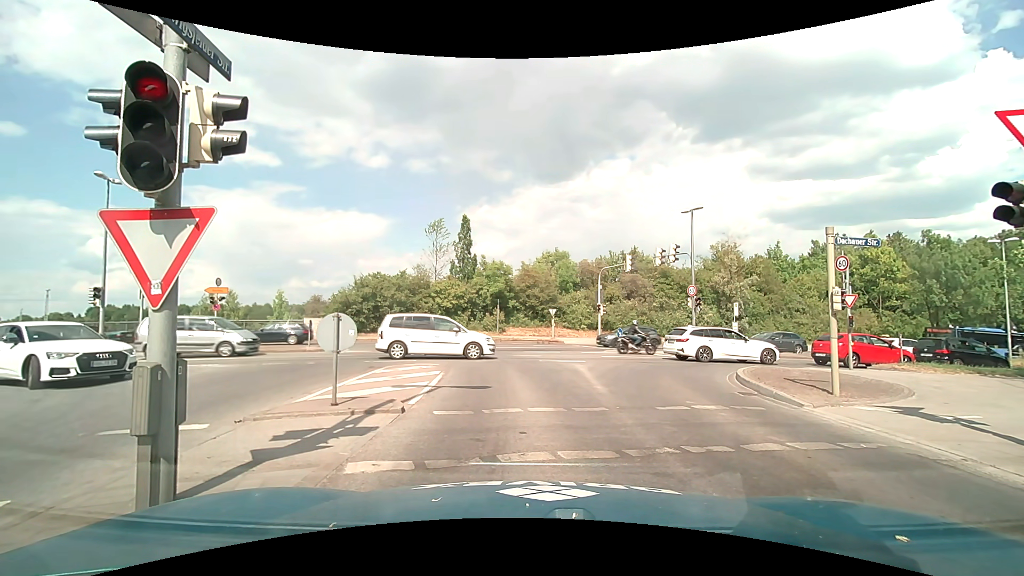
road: tertiary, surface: asphalt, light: Day
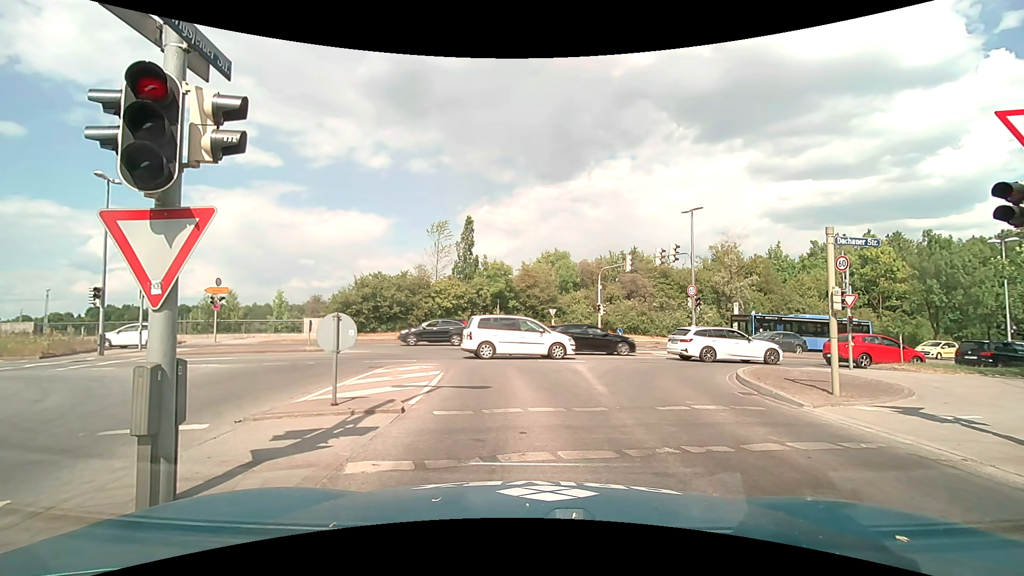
(0.0, 0.0) m; 0°
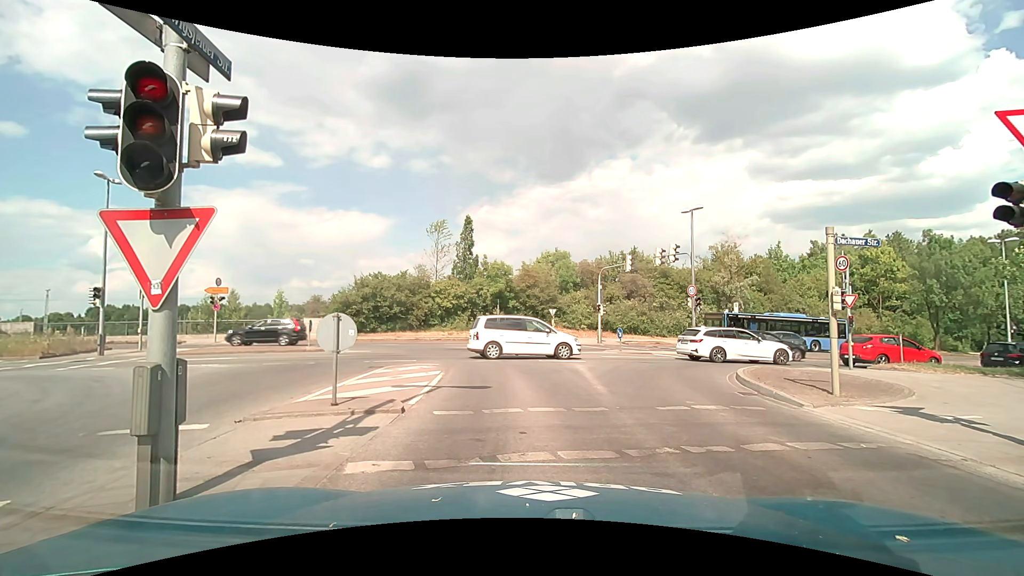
(0.0, 0.0) m; 0°
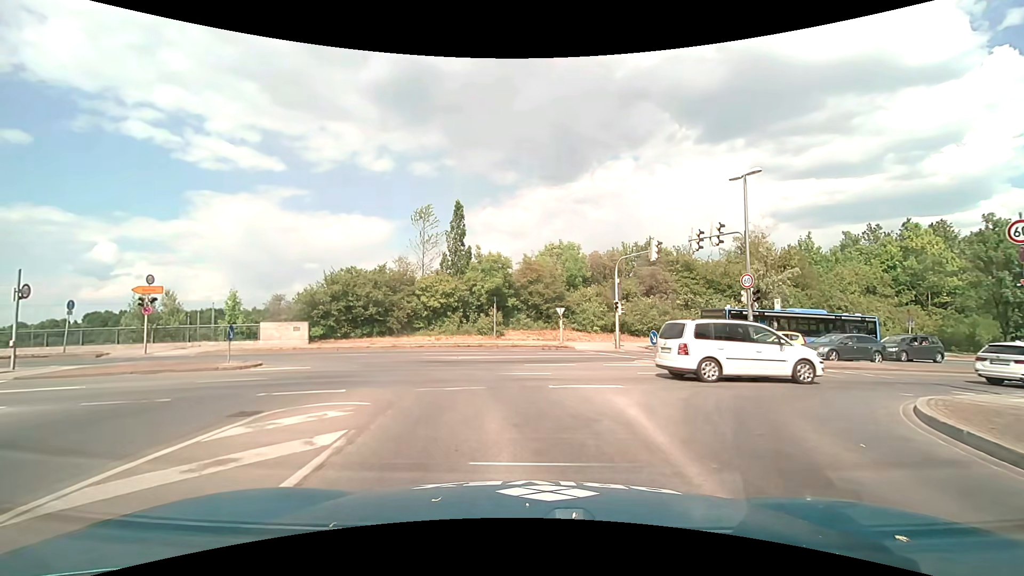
(0.0, +7.4) m; 0°
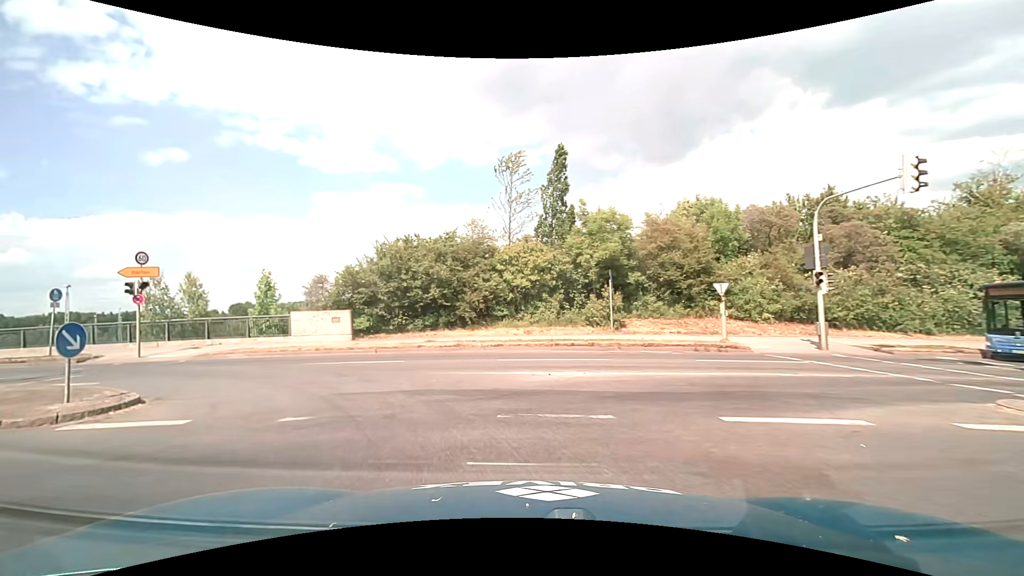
(-0.9, +11.0) m; -12°
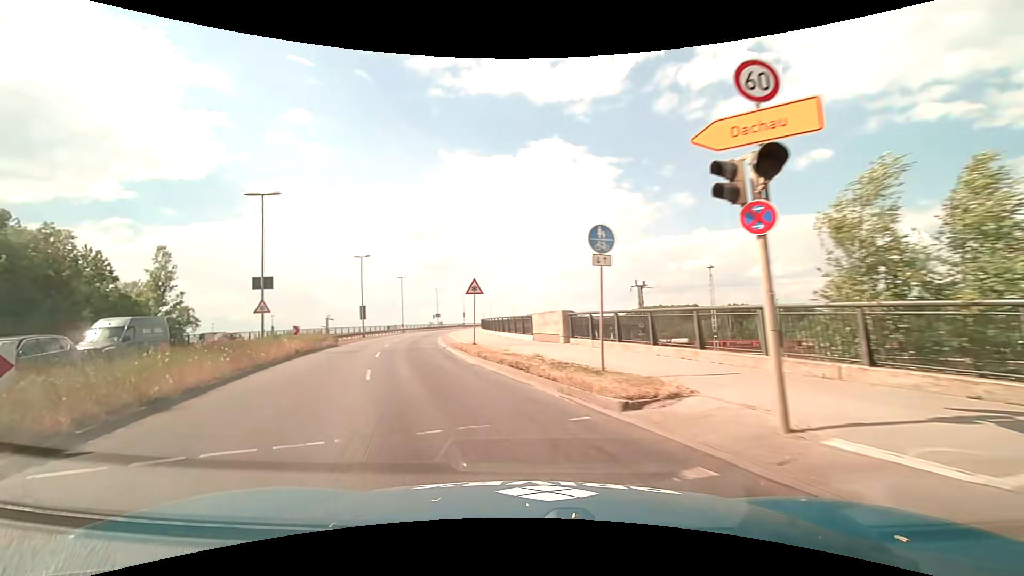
(-11.0, +17.1) m; -66°
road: primary
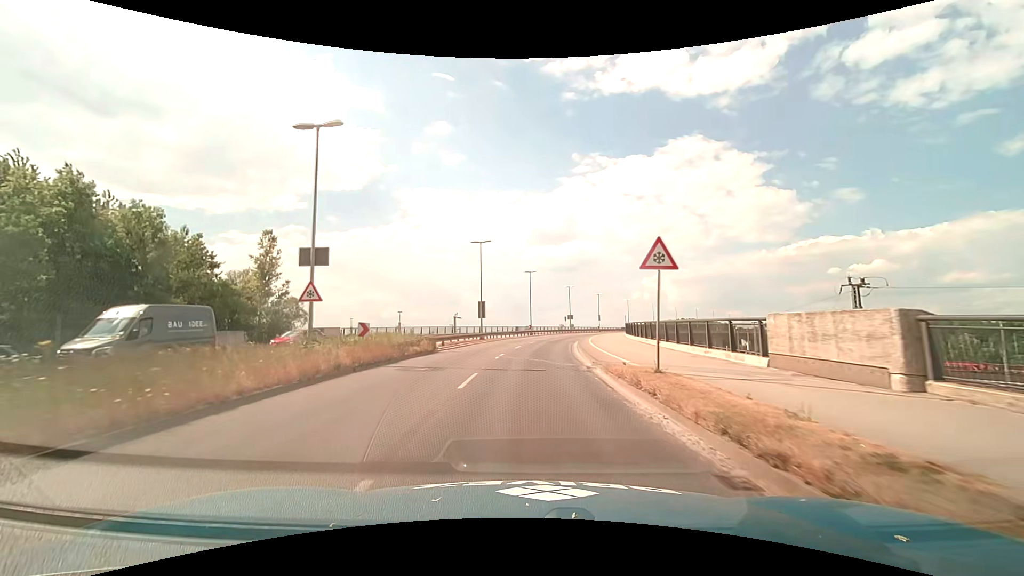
(-2.0, +11.6) m; -15°
